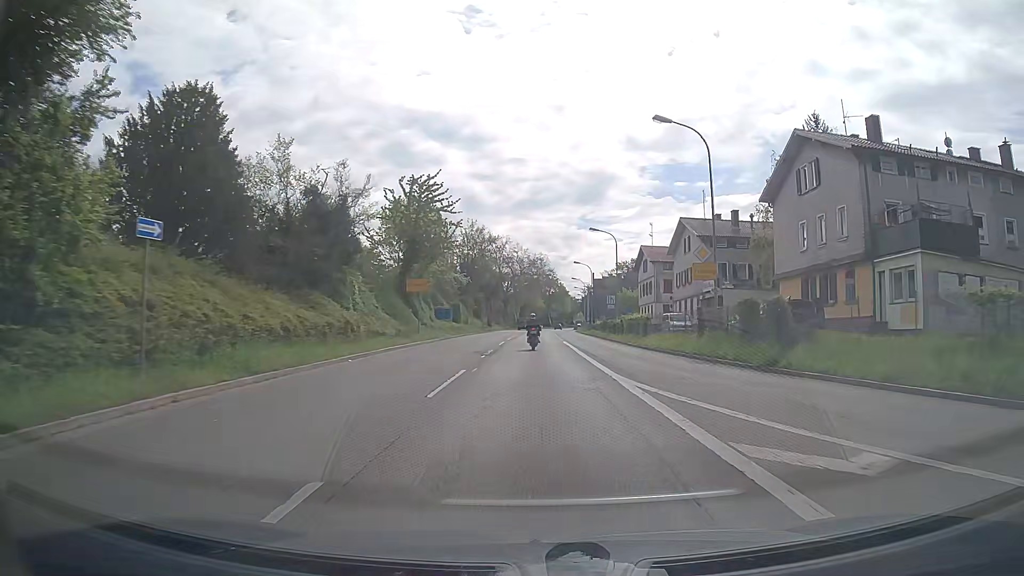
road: trunk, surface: asphalt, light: Day
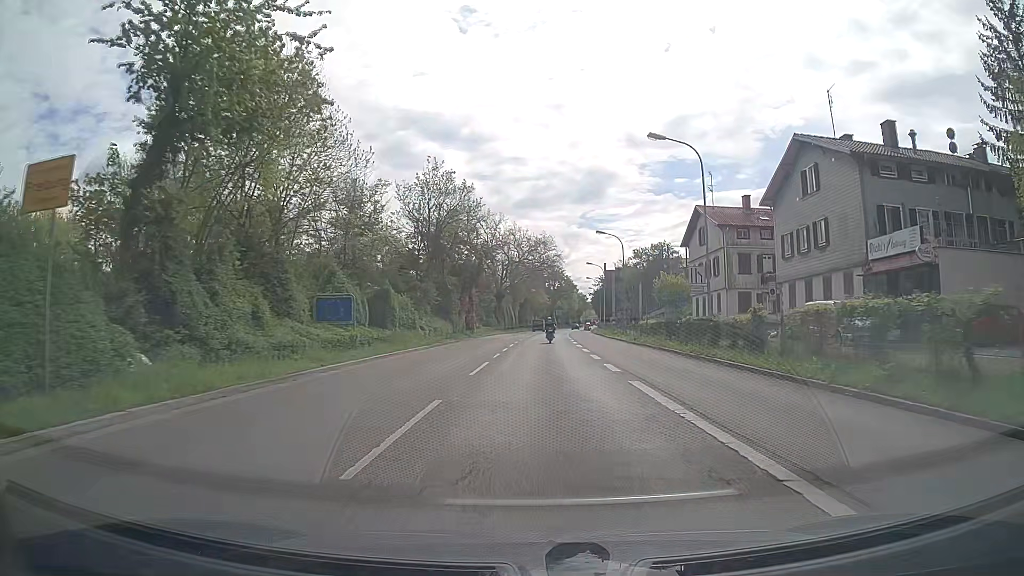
(-0.3, +29.8) m; 0°
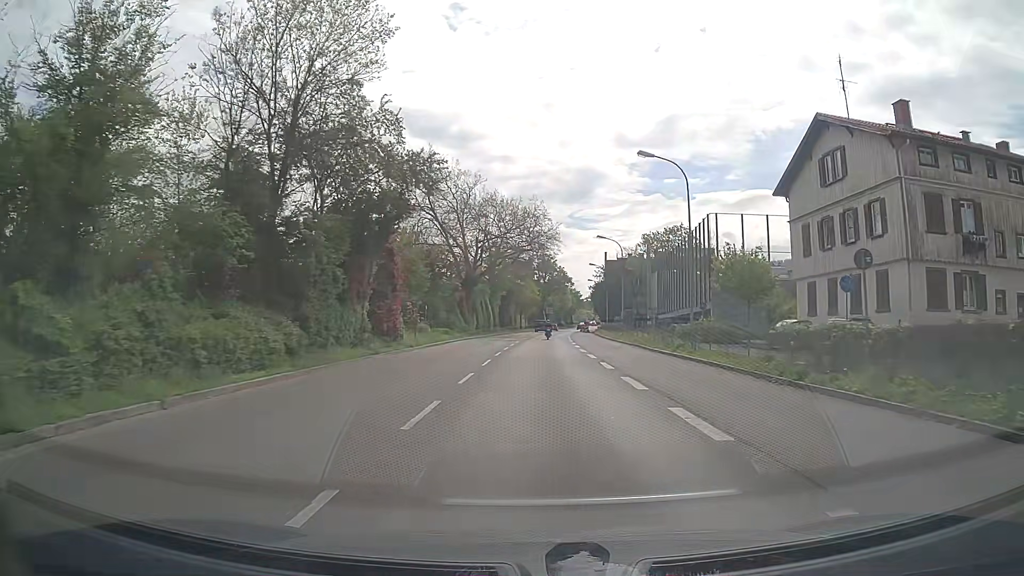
(0.0, +28.6) m; 0°
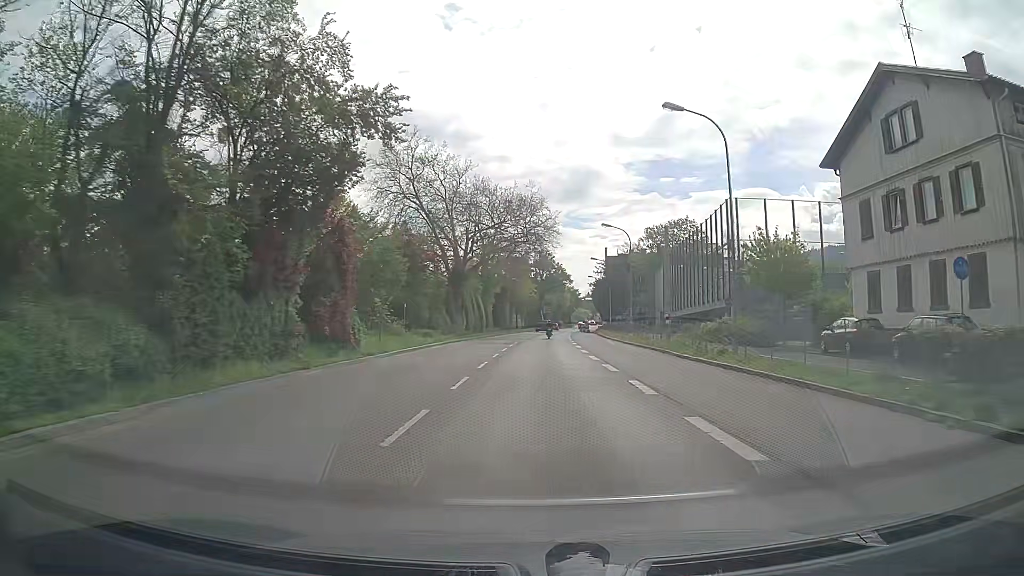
(+0.1, +7.2) m; +1°
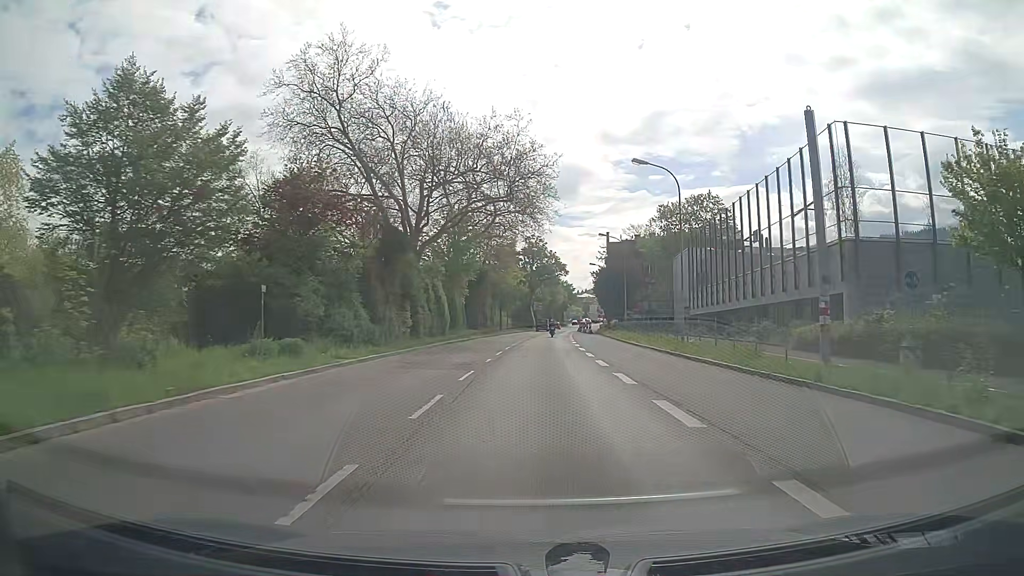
(+0.2, +22.0) m; +1°
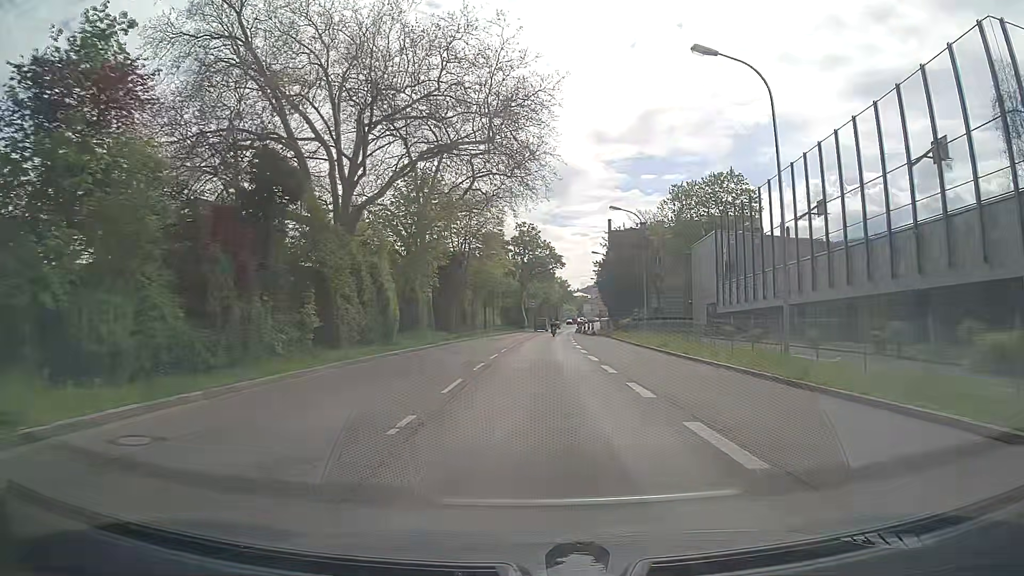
(0.0, +14.7) m; 0°
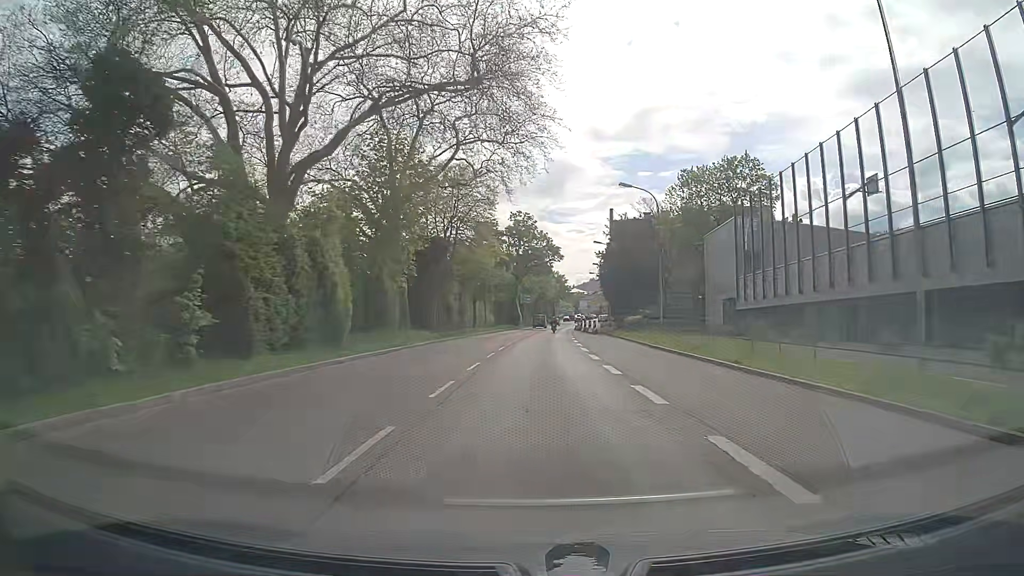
(0.0, +7.3) m; 0°
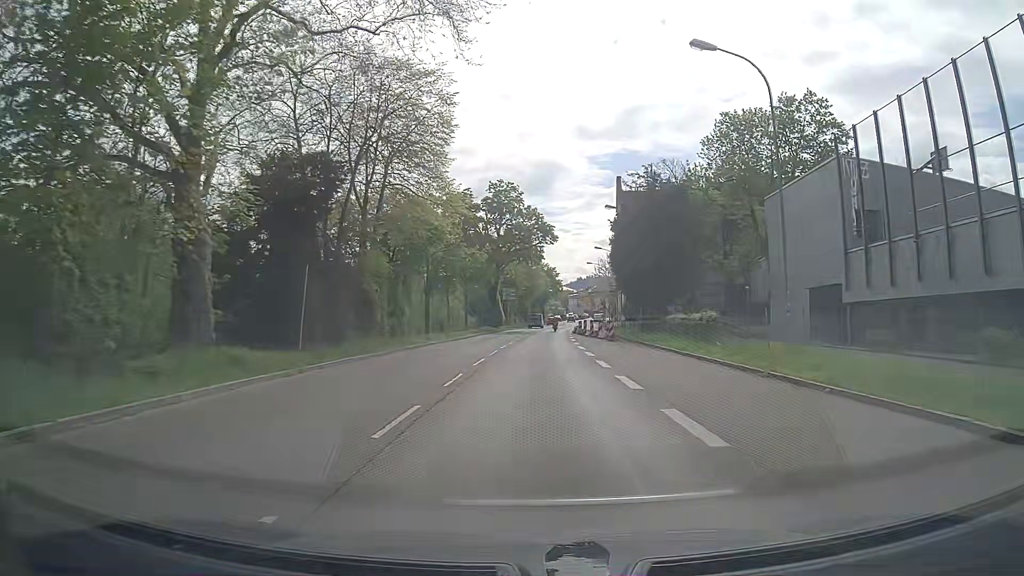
(+0.3, +21.8) m; +1°
(0, +10) (0, +20) (+1, +30) (+1, +40) (+1, +50) (+2, +60) (+2, +70) (+3, +80) (+4, +90) (+5, +100) m
